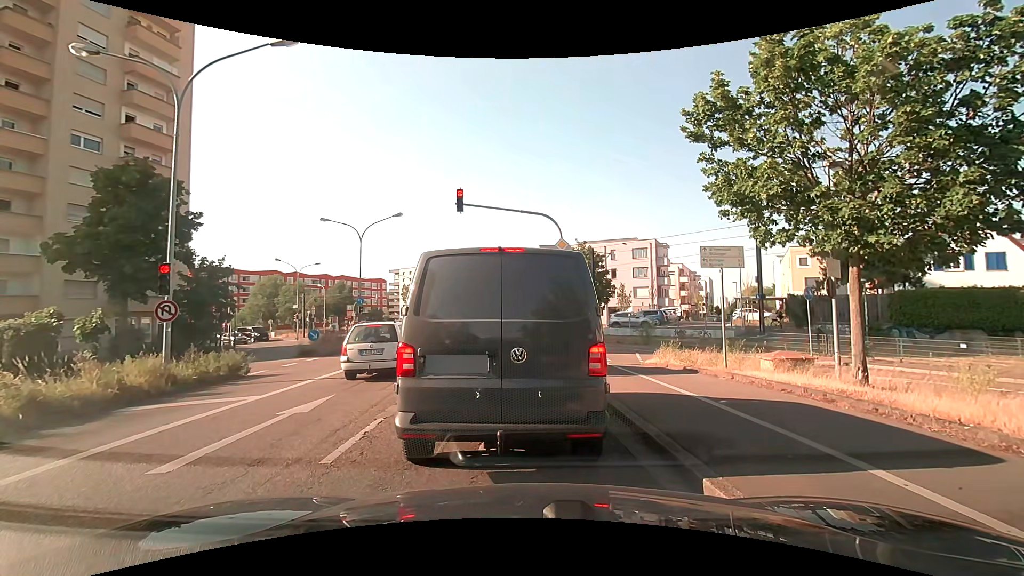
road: secondary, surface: asphalt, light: Day
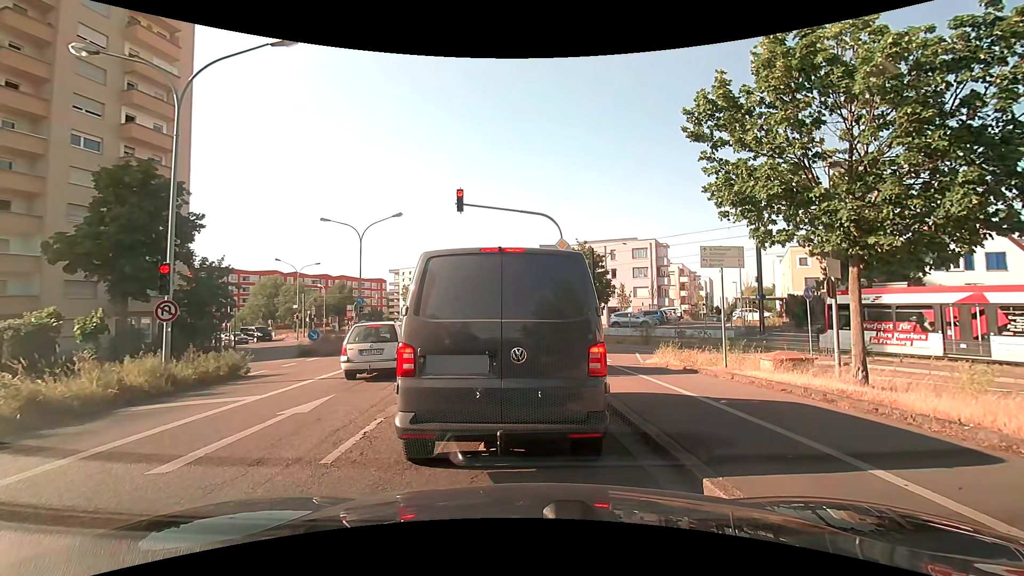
(0.0, 0.0) m; 0°
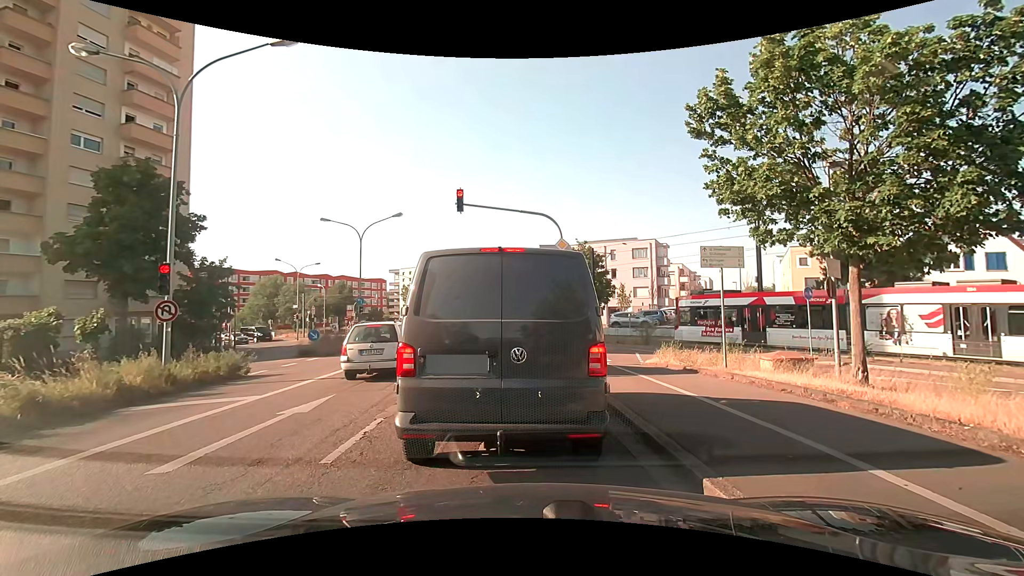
(0.0, 0.0) m; 0°
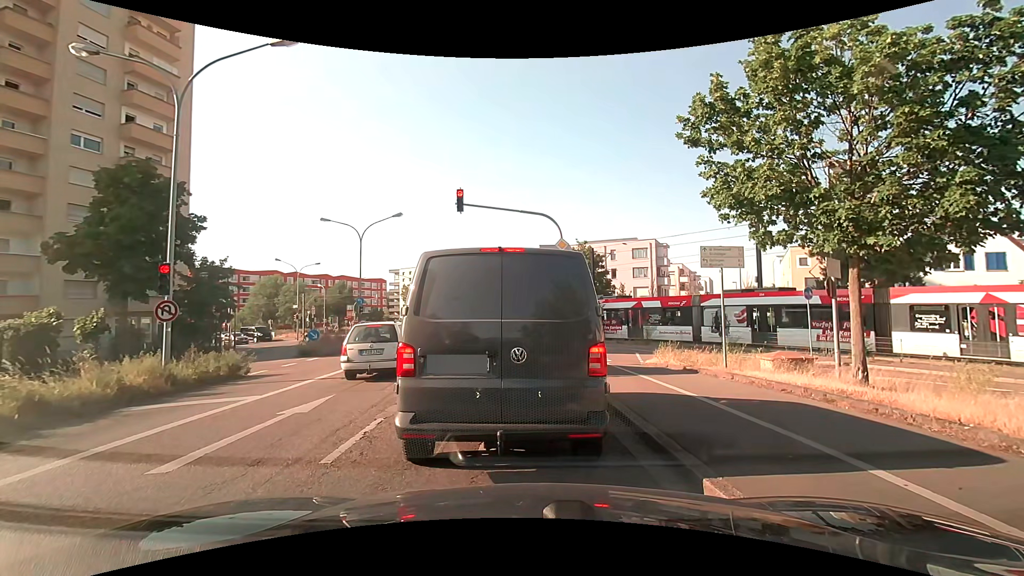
(0.0, 0.0) m; 0°
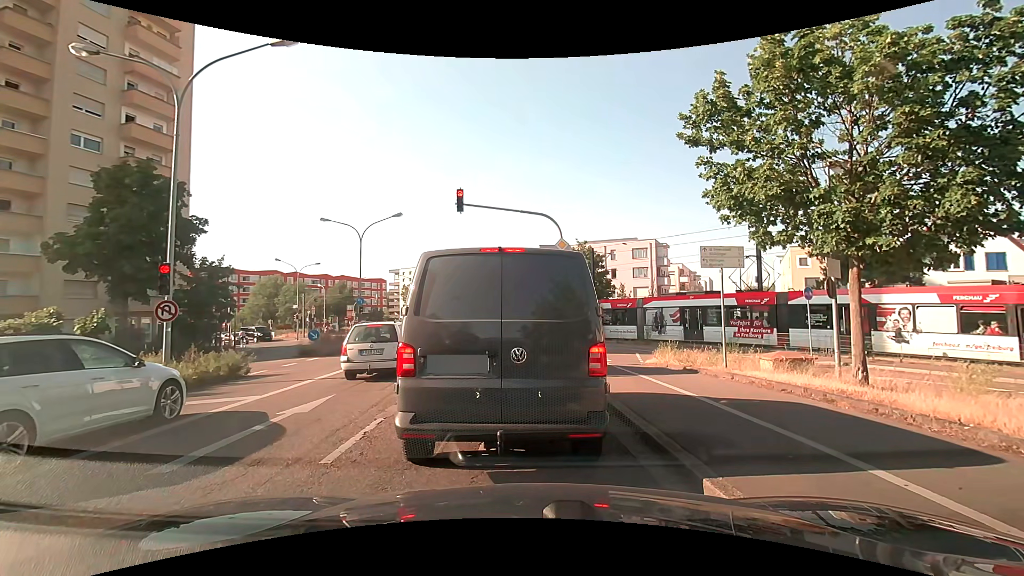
(0.0, 0.0) m; 0°
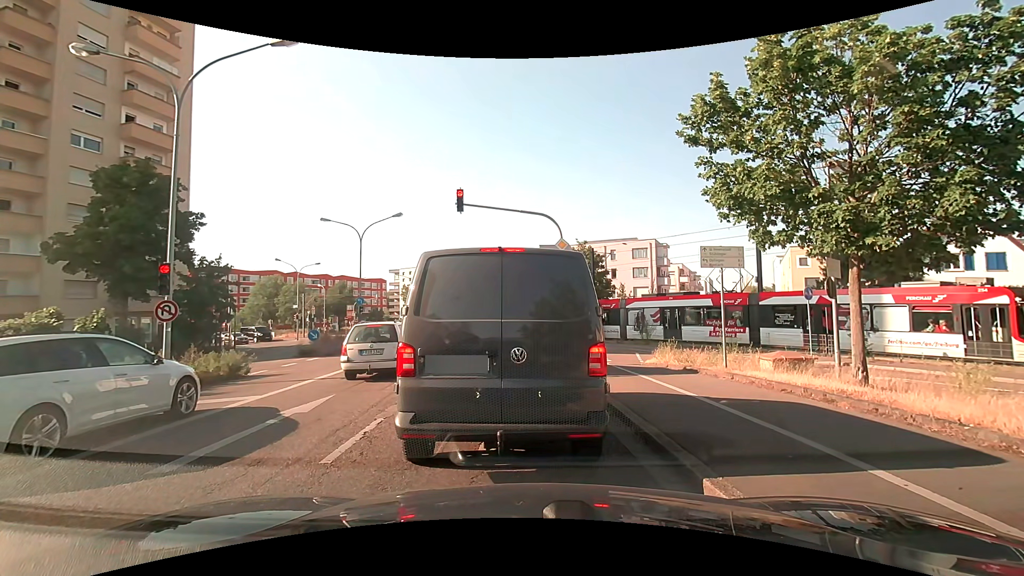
(0.0, 0.0) m; 0°
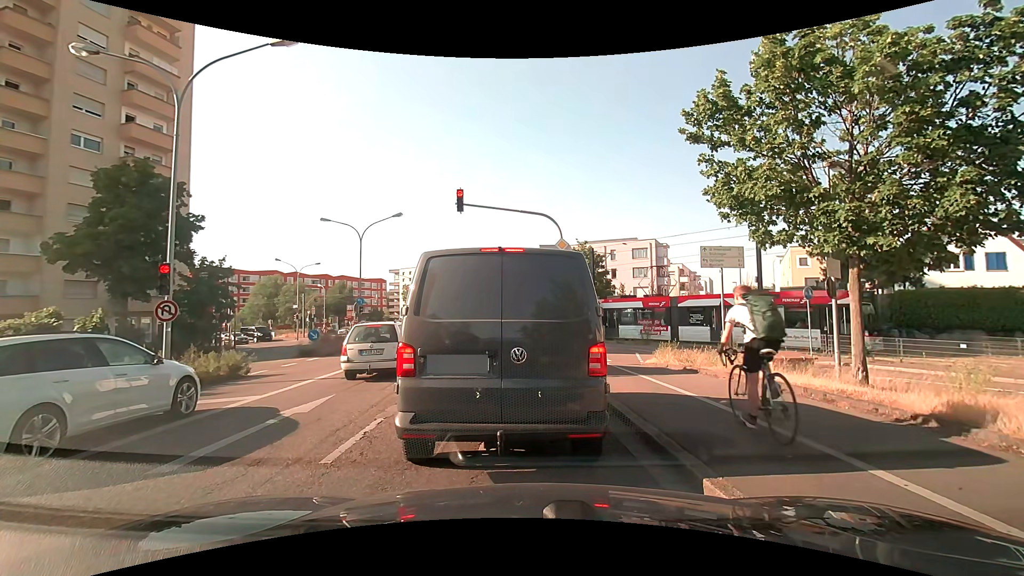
(0.0, 0.0) m; 0°
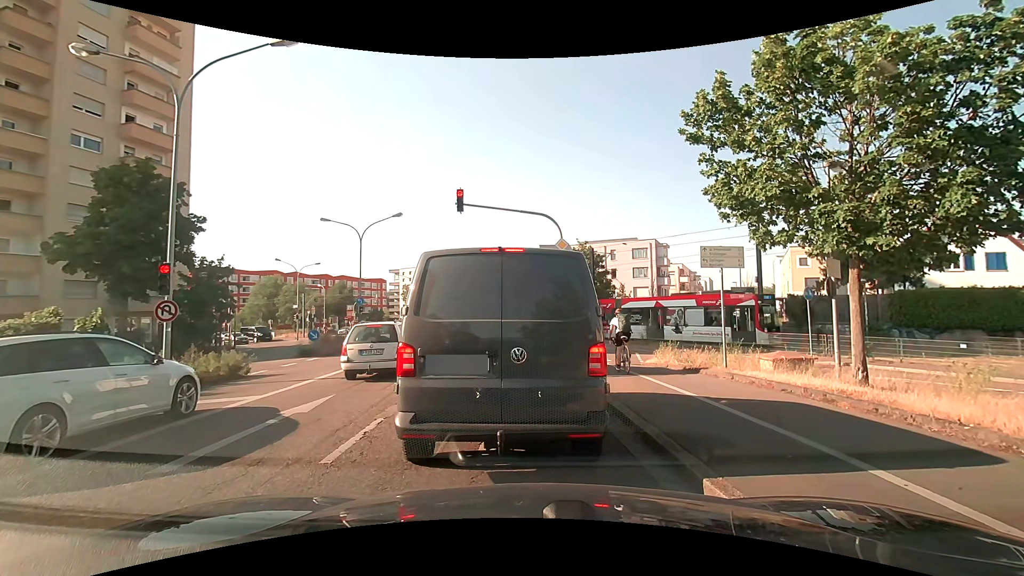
(0.0, 0.0) m; 0°
(0, +10) (-1, +20) (-2, +30) (-3, +40) (-5, +50) (-6, +60) (-8, +69) (-10, +79) (-12, +89) (-14, +99) m
